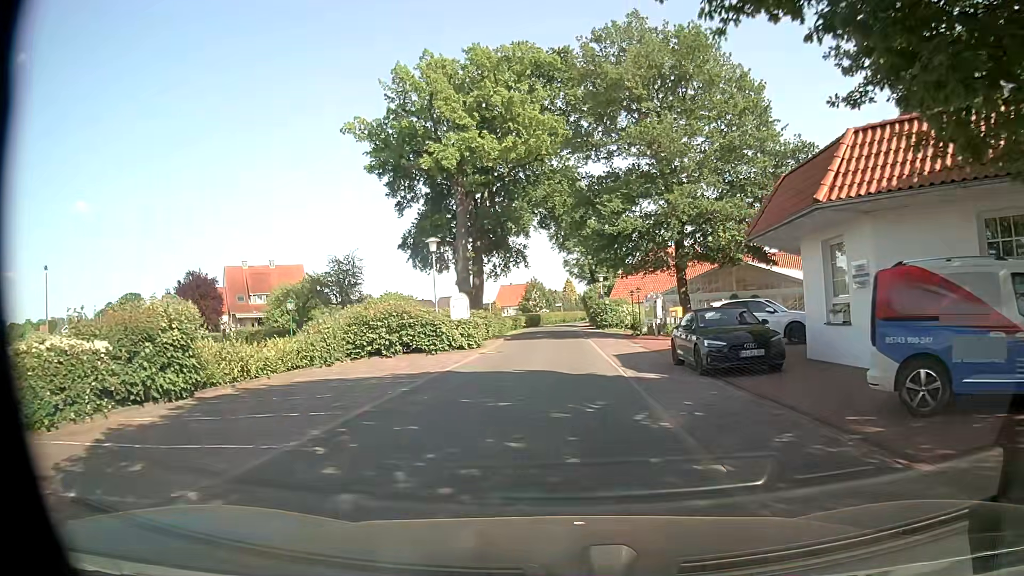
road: residential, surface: asphalt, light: Day
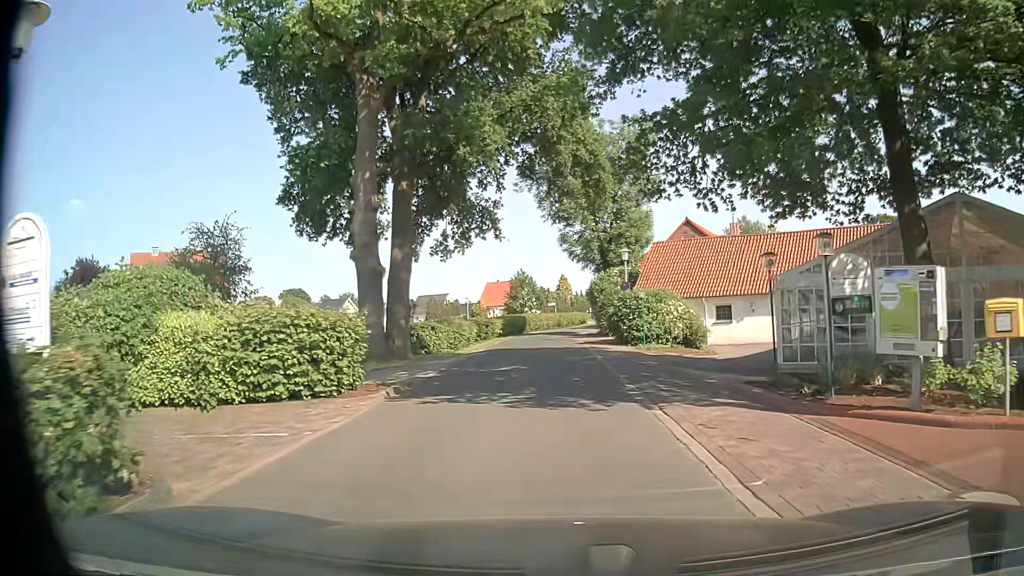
(+0.3, +23.2) m; +2°
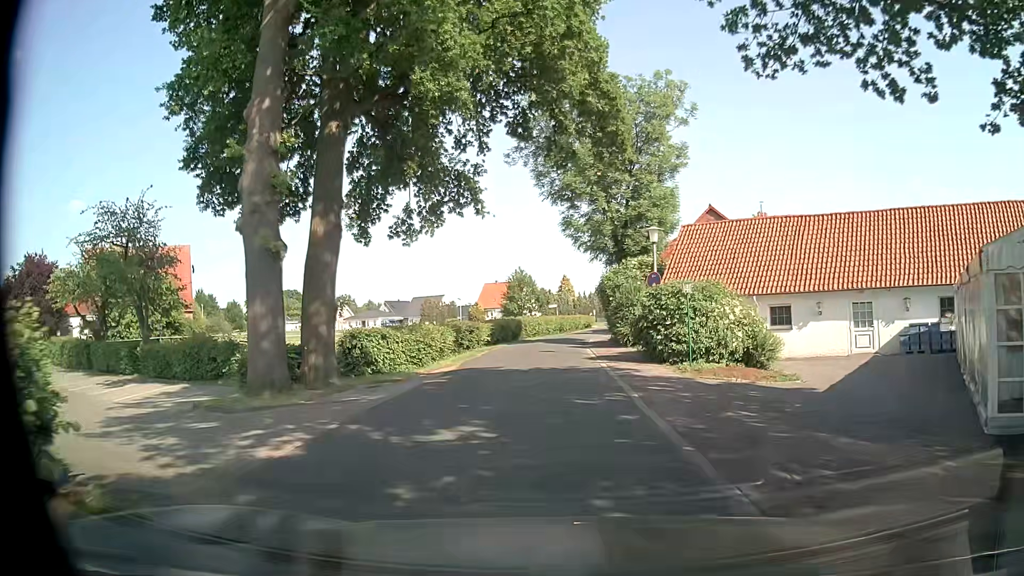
(-0.1, +9.1) m; -1°
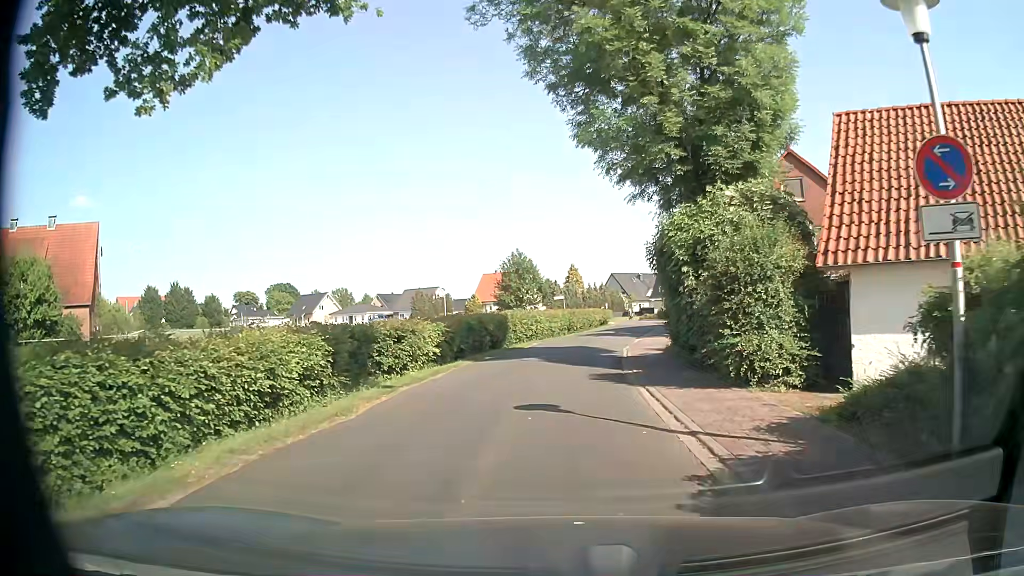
(+0.1, +17.5) m; 0°
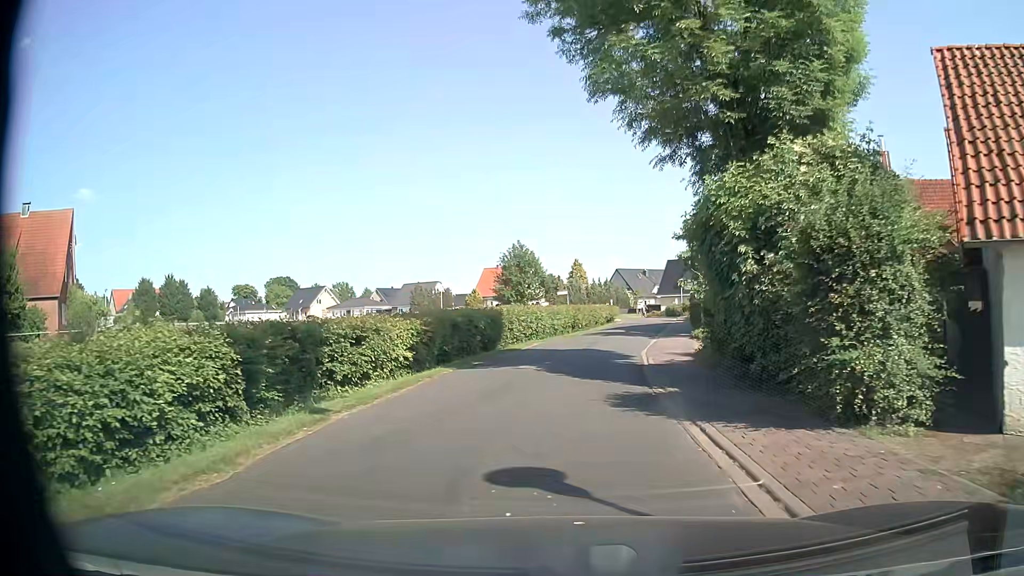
(0.0, +4.2) m; -1°
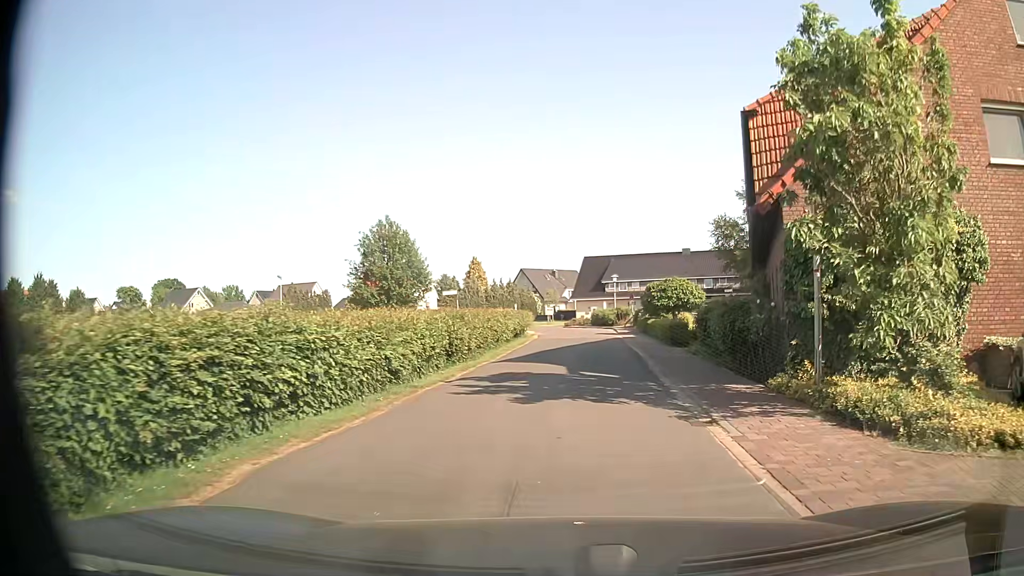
(+1.0, +21.1) m; +9°
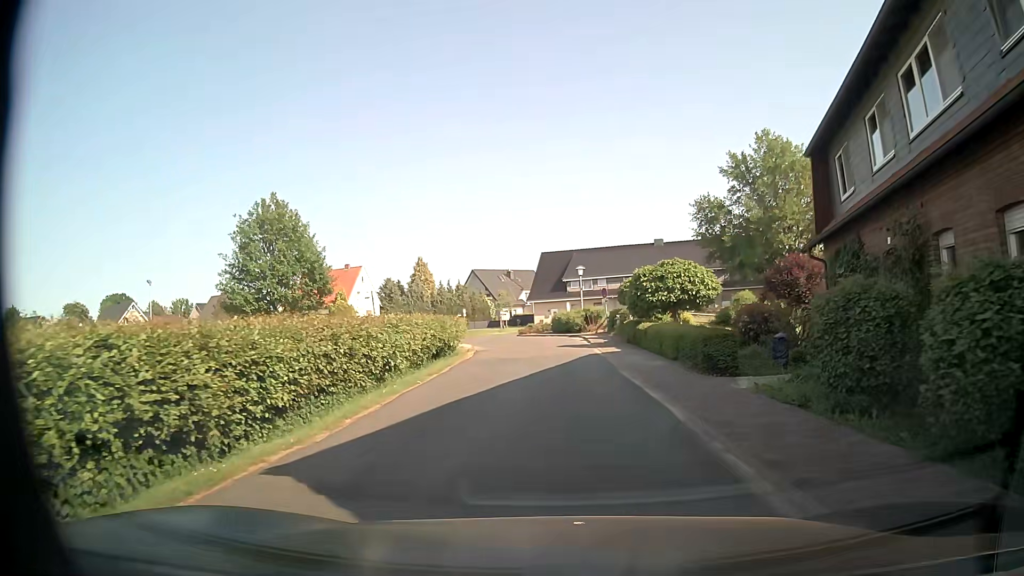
(+0.5, +12.8) m; +4°
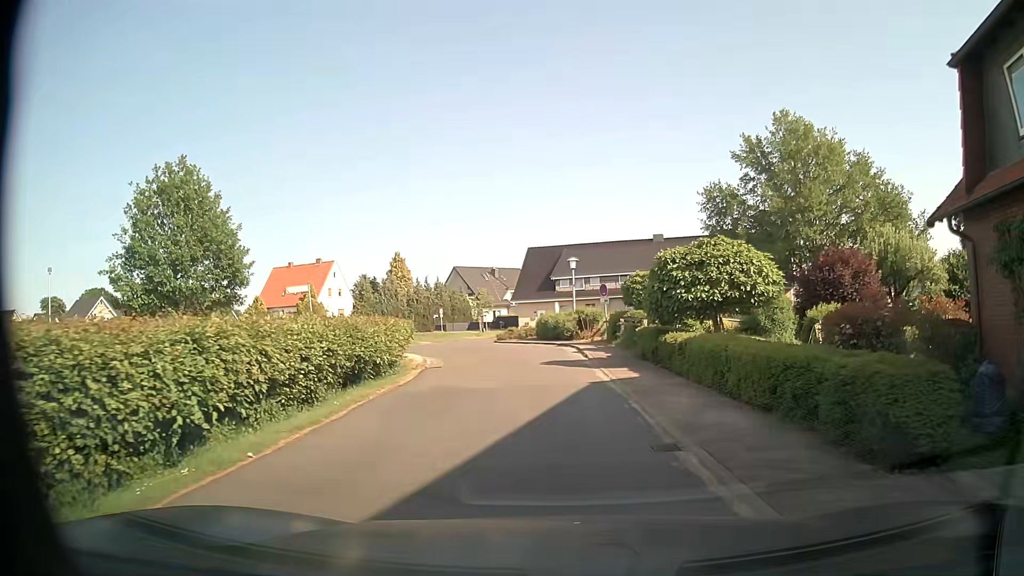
(0.0, +8.5) m; +1°
(0, +10) (0, +20) (-2, +30) (-7, +38) (-16, +38) (-23, +31) (-30, +24) (-37, +17) (-44, +9) (-50, +2) m
